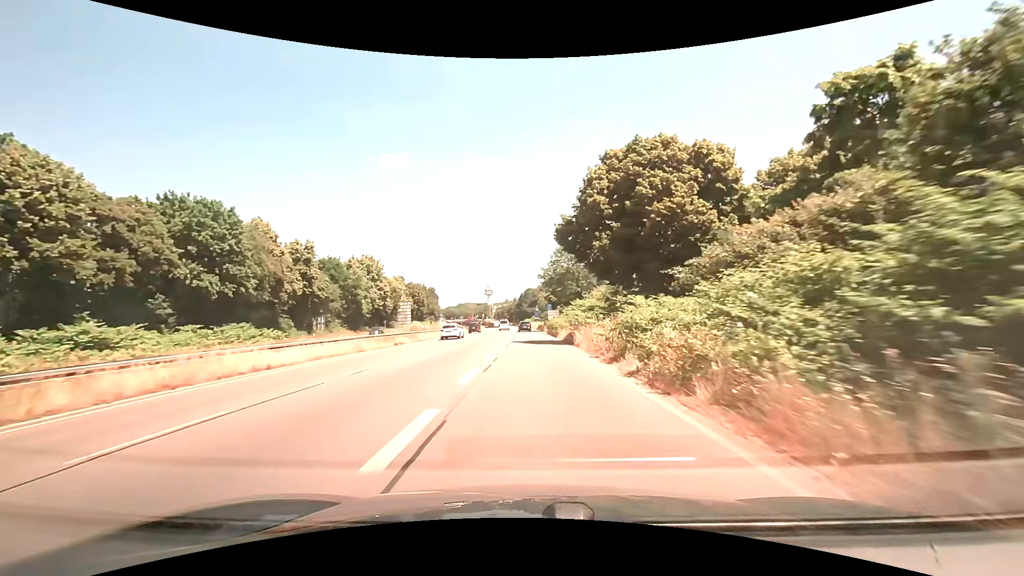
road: trunk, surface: asphalt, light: Day
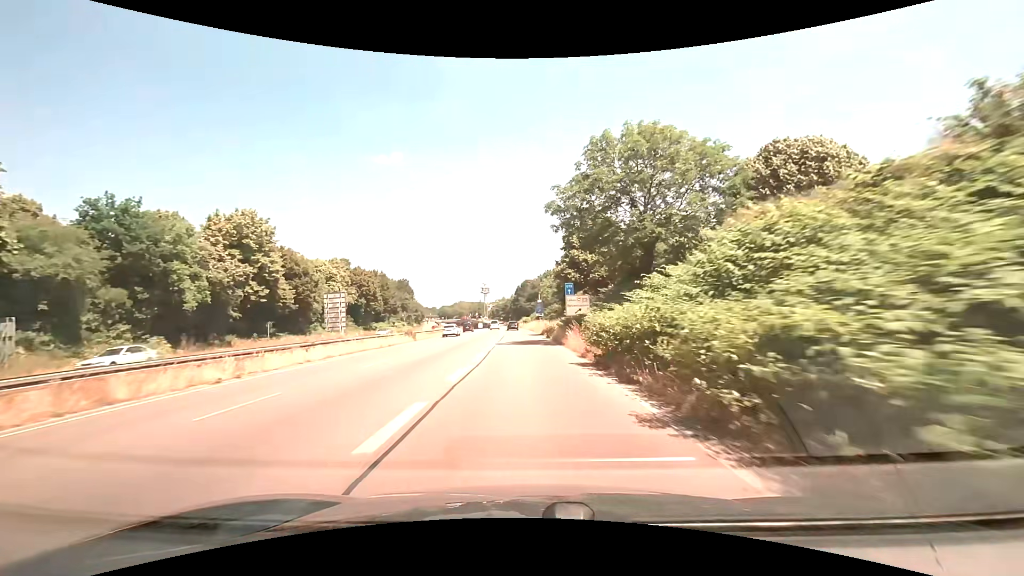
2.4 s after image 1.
(+0.4, +42.1) m; 0°
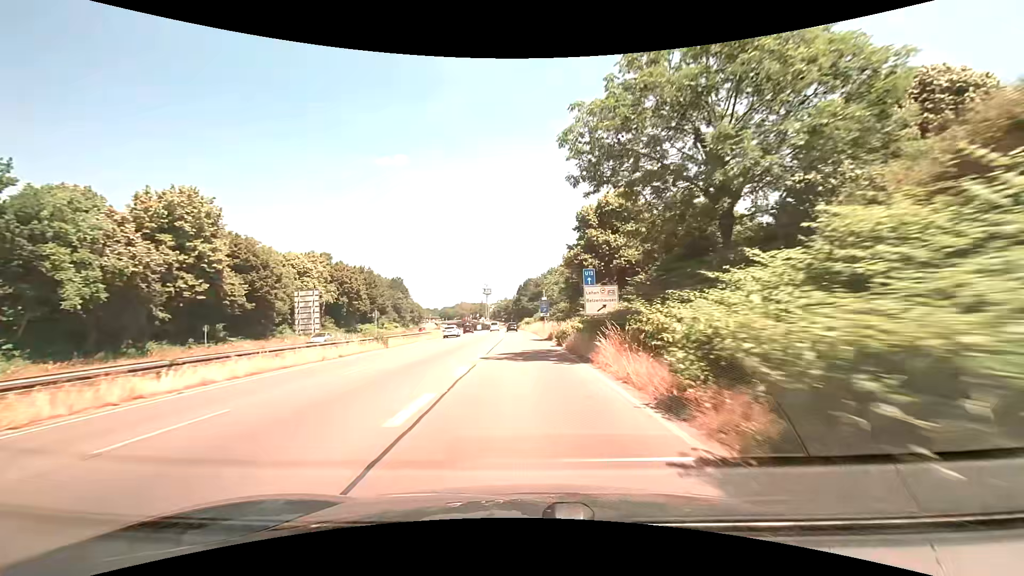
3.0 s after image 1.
(0.0, +10.9) m; 0°
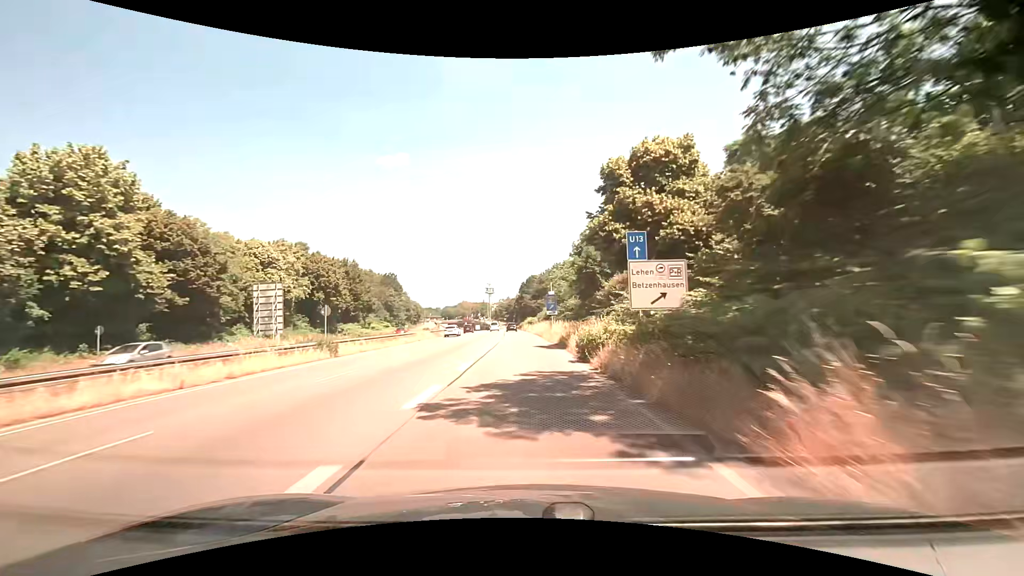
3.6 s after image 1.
(0.0, +11.0) m; 0°
